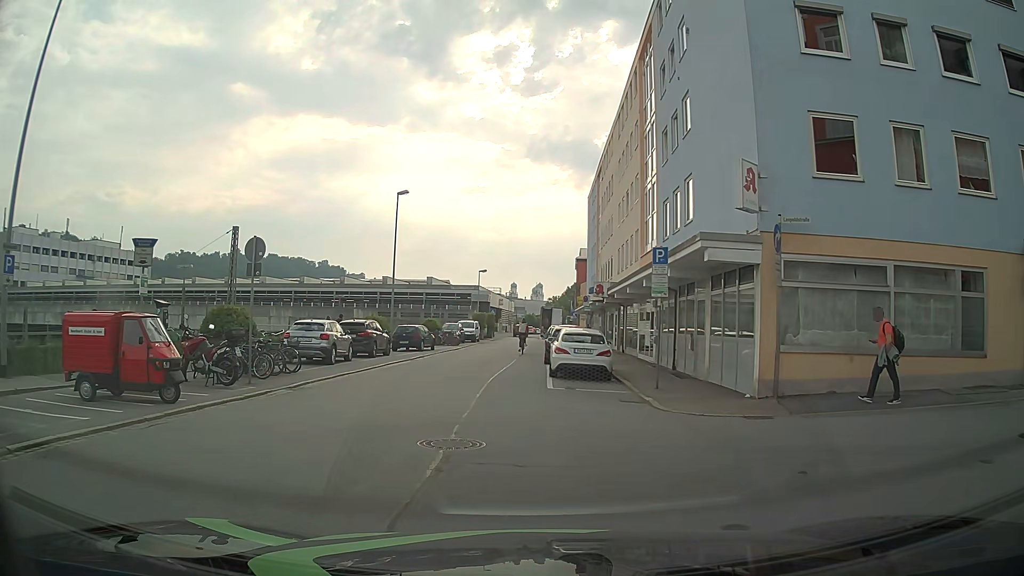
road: residential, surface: asphalt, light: Day
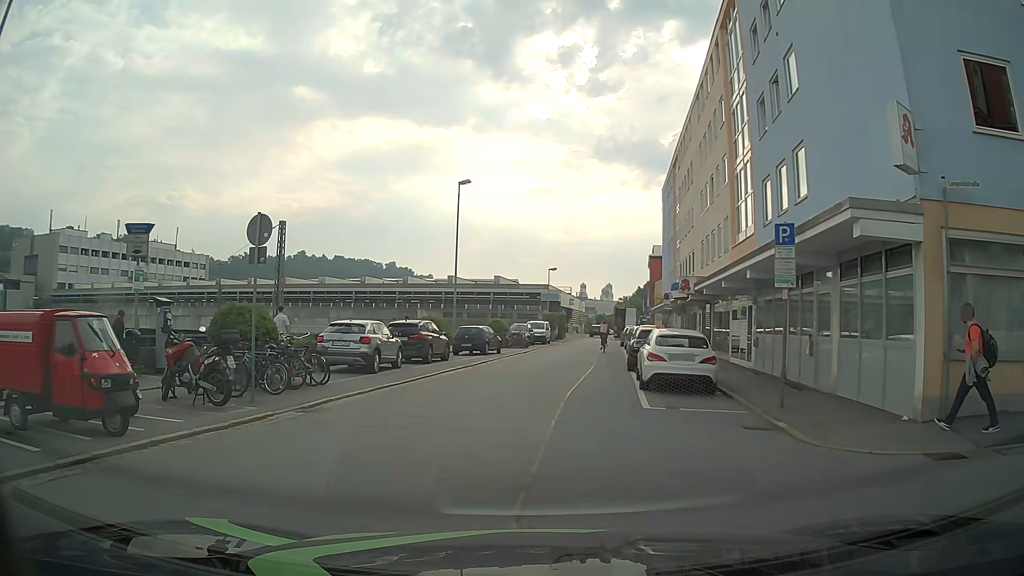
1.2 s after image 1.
(-0.2, +3.9) m; -5°
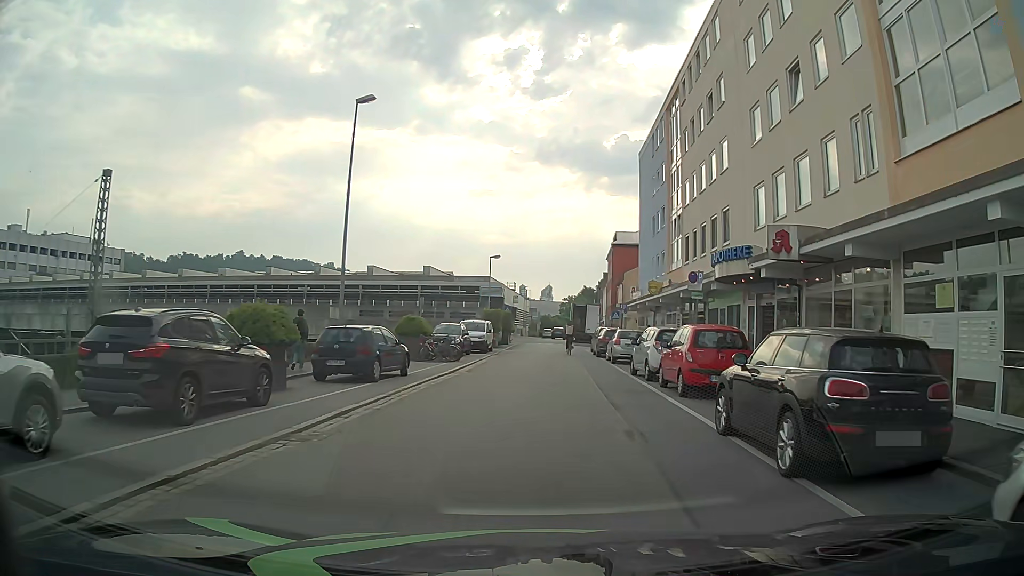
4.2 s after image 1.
(-0.3, +16.4) m; +3°
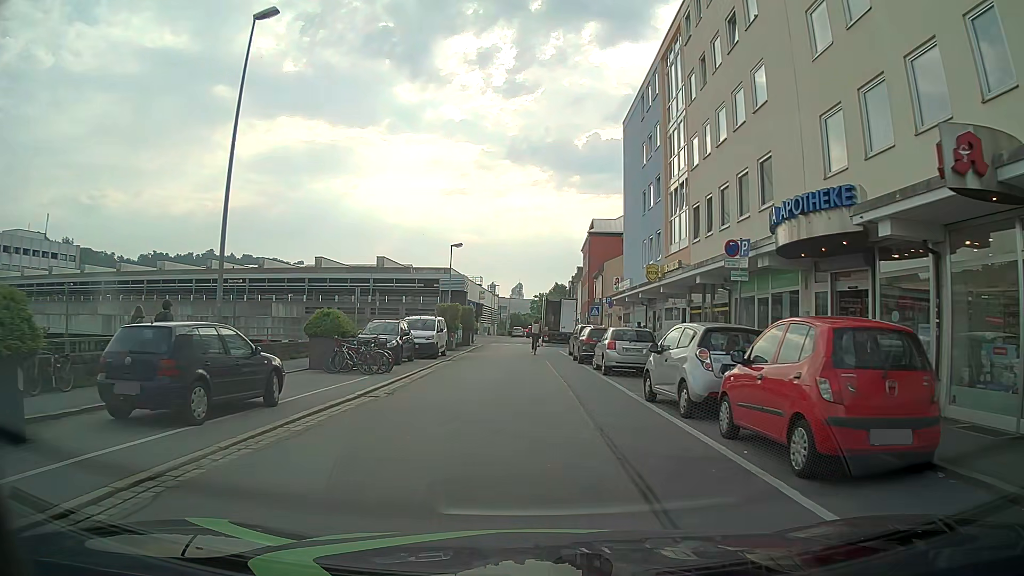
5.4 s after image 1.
(+0.3, +8.1) m; +4°
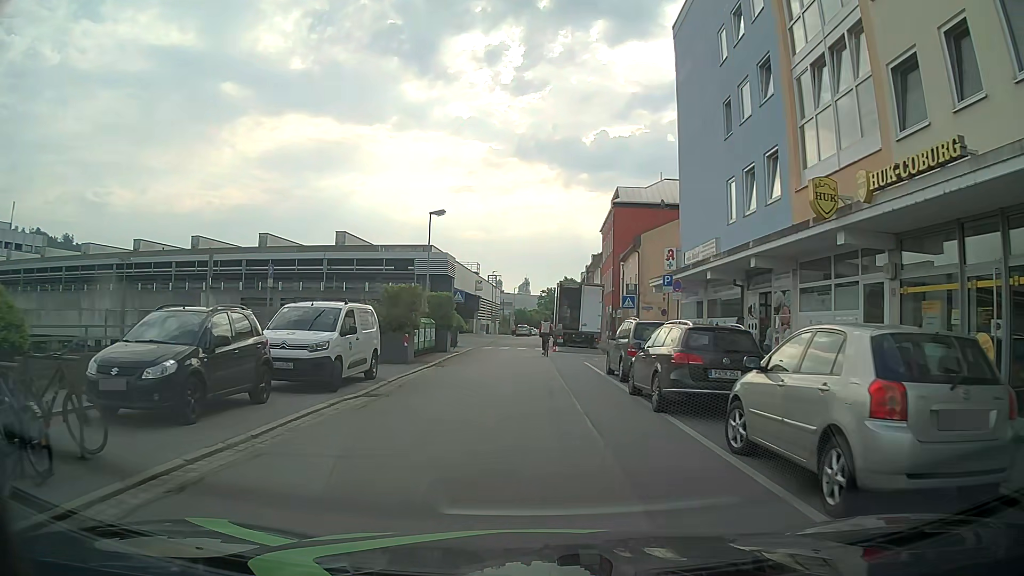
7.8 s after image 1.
(-0.1, +15.5) m; 0°
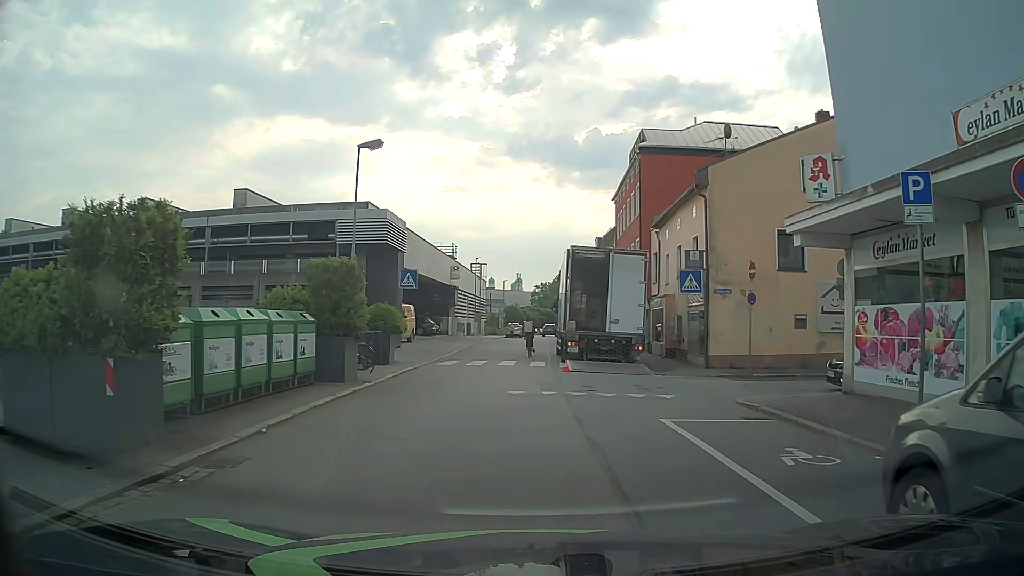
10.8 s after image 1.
(-0.2, +16.3) m; 0°
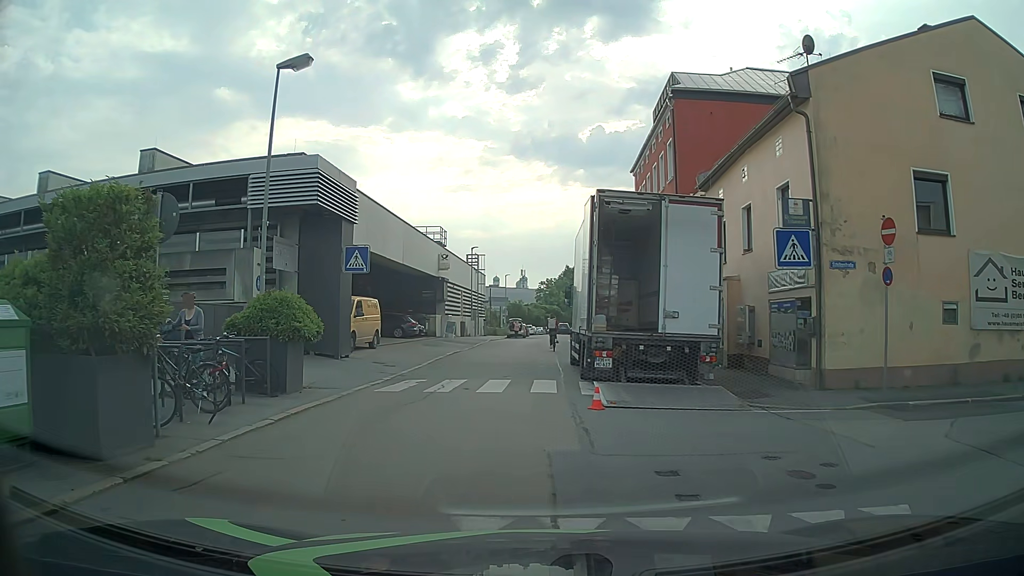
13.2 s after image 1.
(+0.1, +8.8) m; 0°
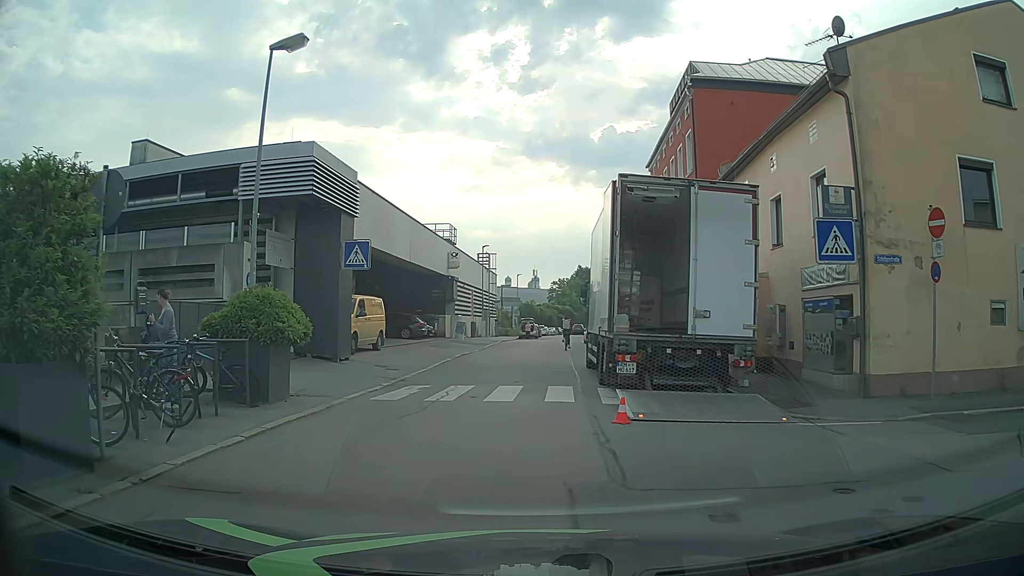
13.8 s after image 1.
(0.0, +1.4) m; 0°
